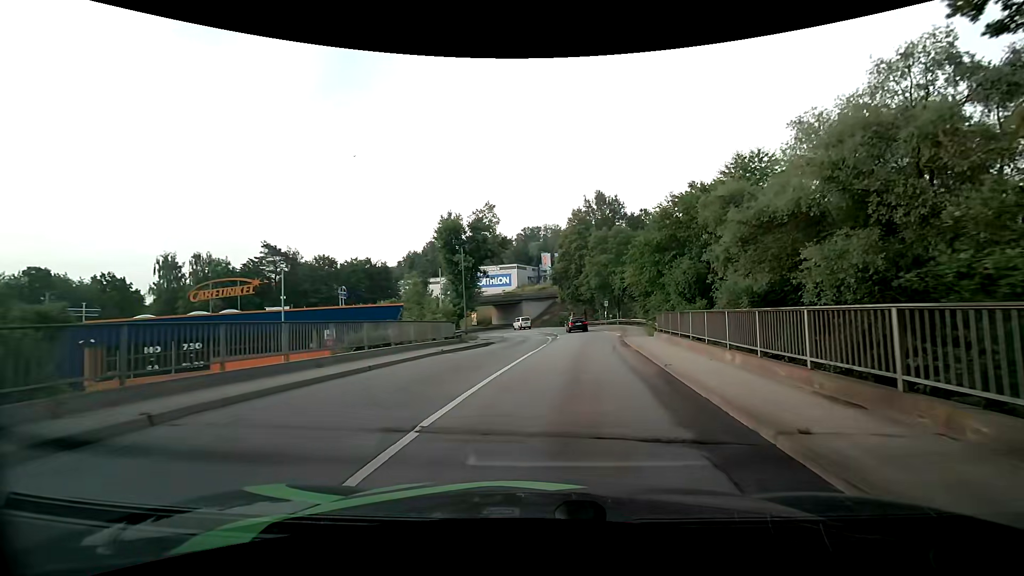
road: tertiary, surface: asphalt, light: Day
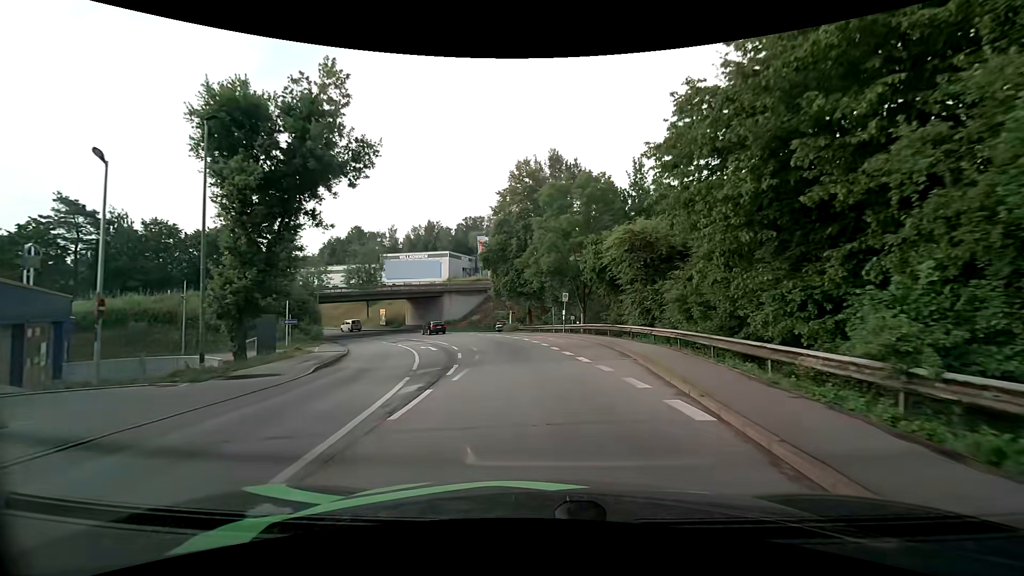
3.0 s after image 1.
(+2.6, +27.4) m; +7°
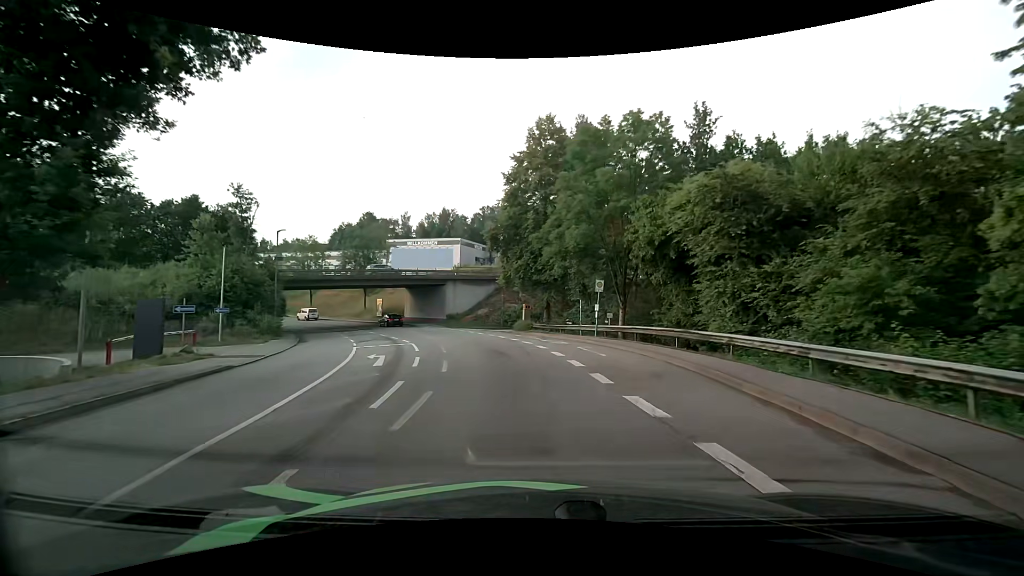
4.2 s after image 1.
(-0.1, +11.5) m; -2°
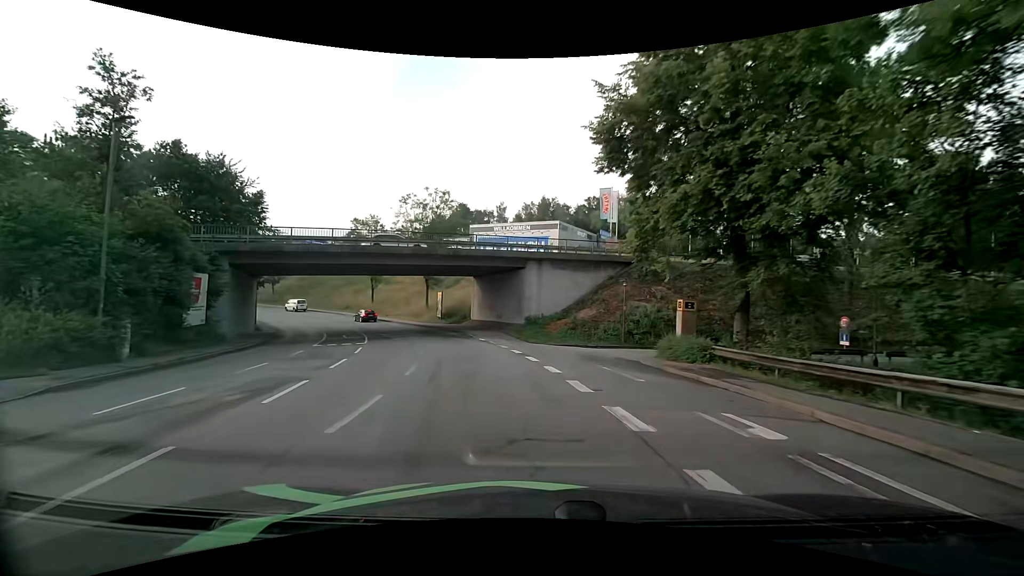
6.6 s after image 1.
(-2.2, +24.5) m; -11°
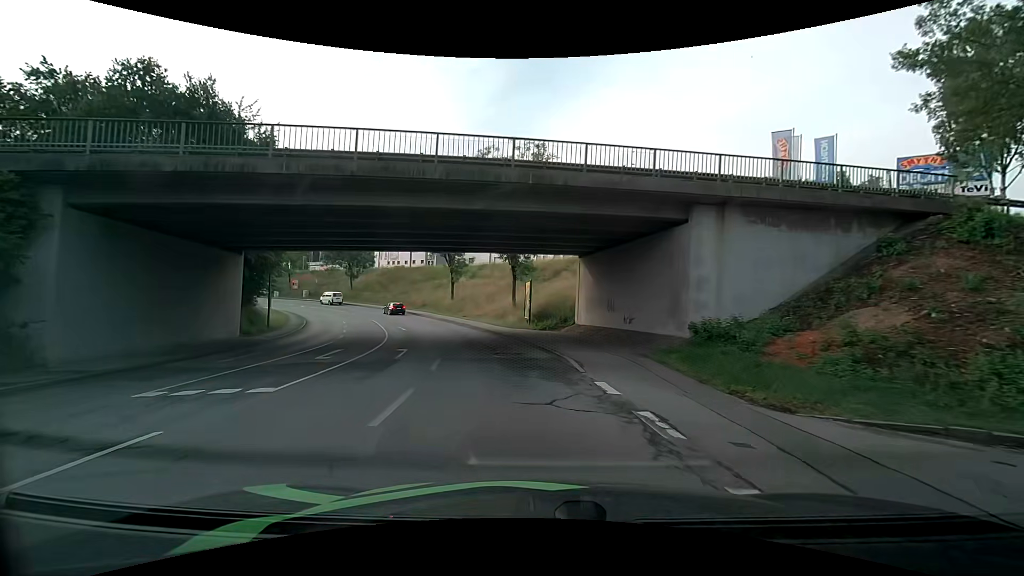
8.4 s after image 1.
(-2.0, +18.1) m; -12°
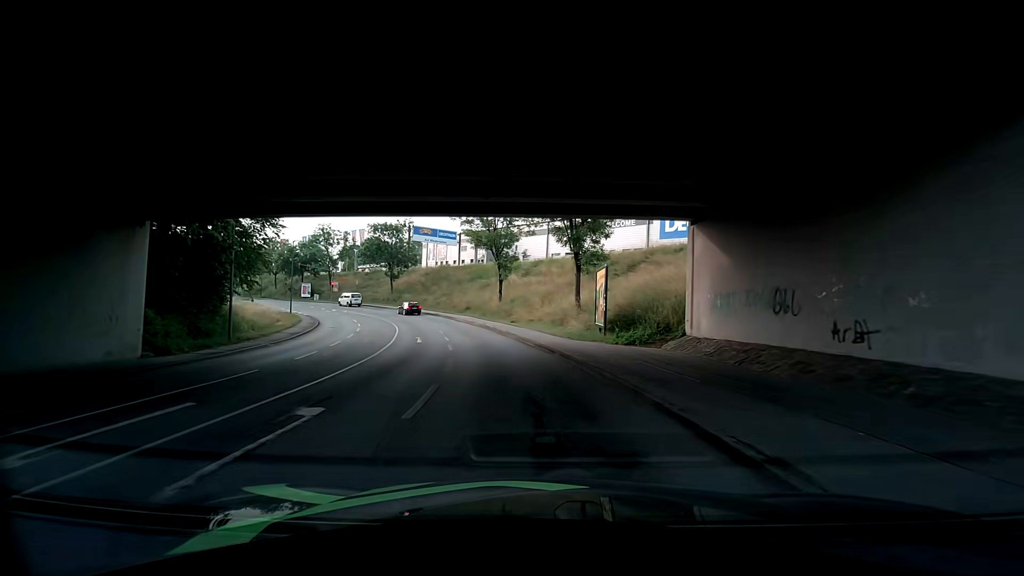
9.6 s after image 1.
(-0.6, +11.7) m; -6°
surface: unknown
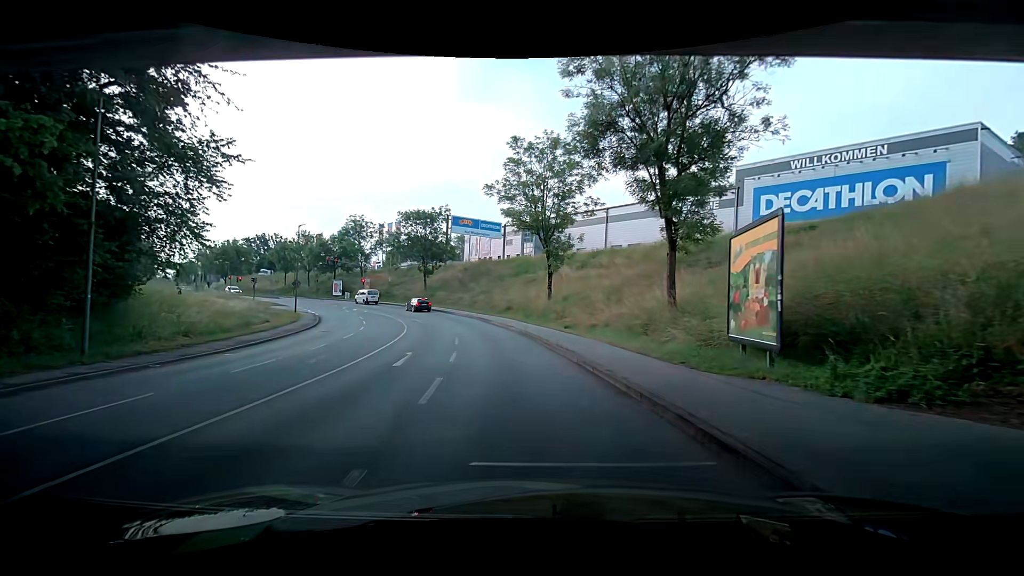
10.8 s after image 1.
(-0.4, +11.3) m; -6°
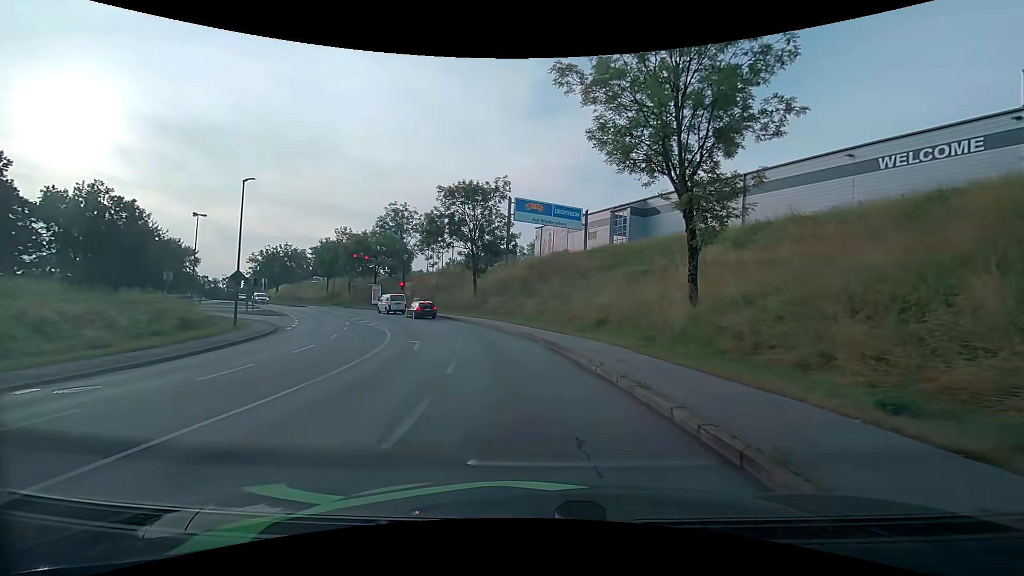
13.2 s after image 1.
(-1.7, +20.5) m; -9°
(0, +10) (-2, +20) (-4, +30) (-8, +39) (-13, +48) (-18, +56) (-24, +64) (-30, +72) (-37, +80) (-43, +87) m
